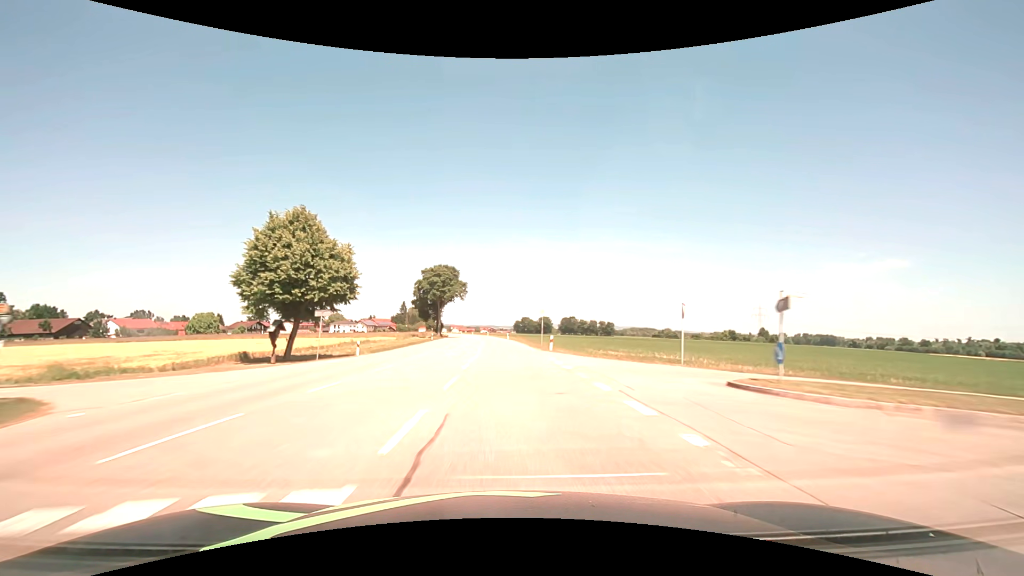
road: secondary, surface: asphalt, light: Day
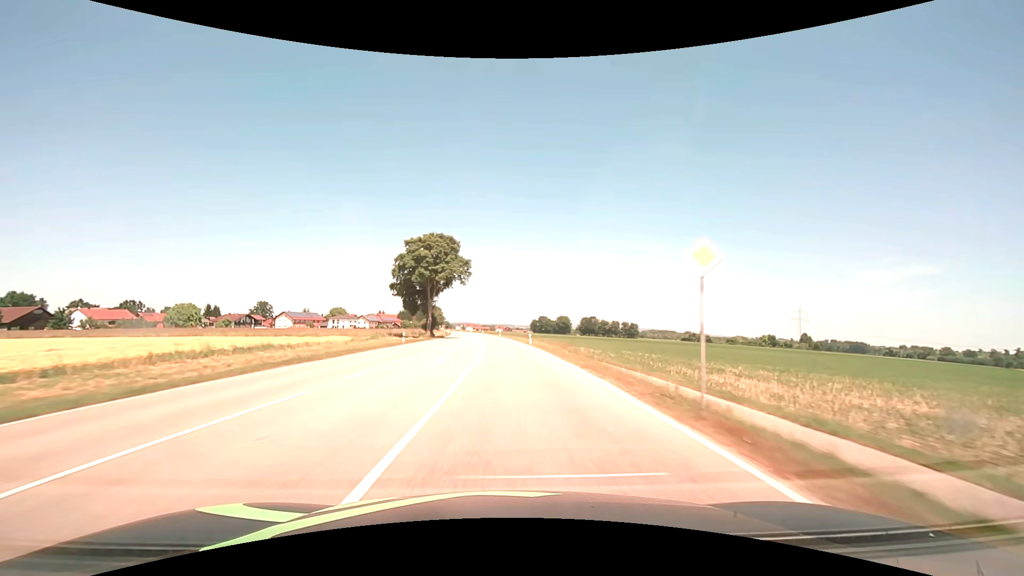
(-0.5, +31.7) m; -2°
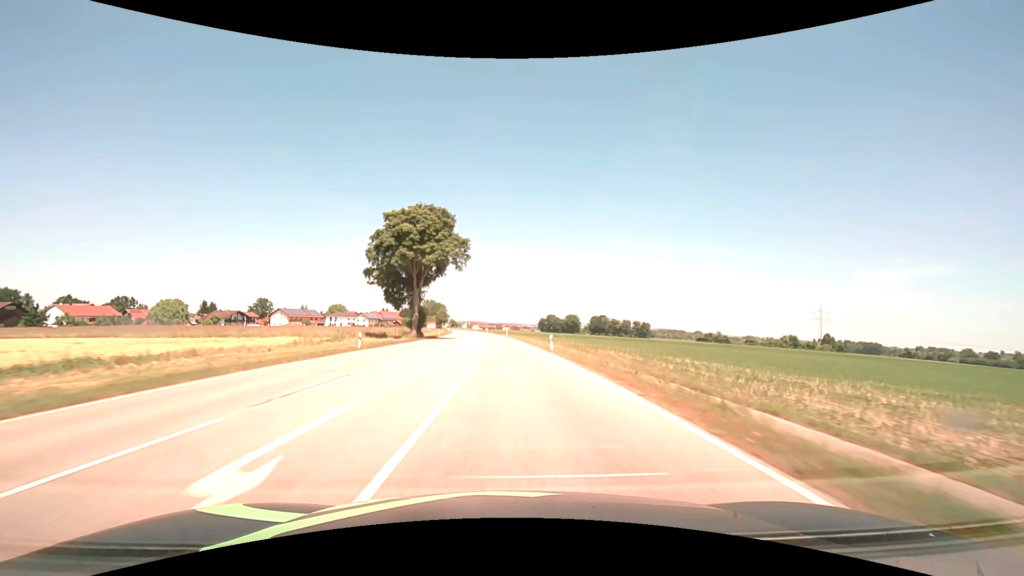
(-0.1, +15.8) m; -1°
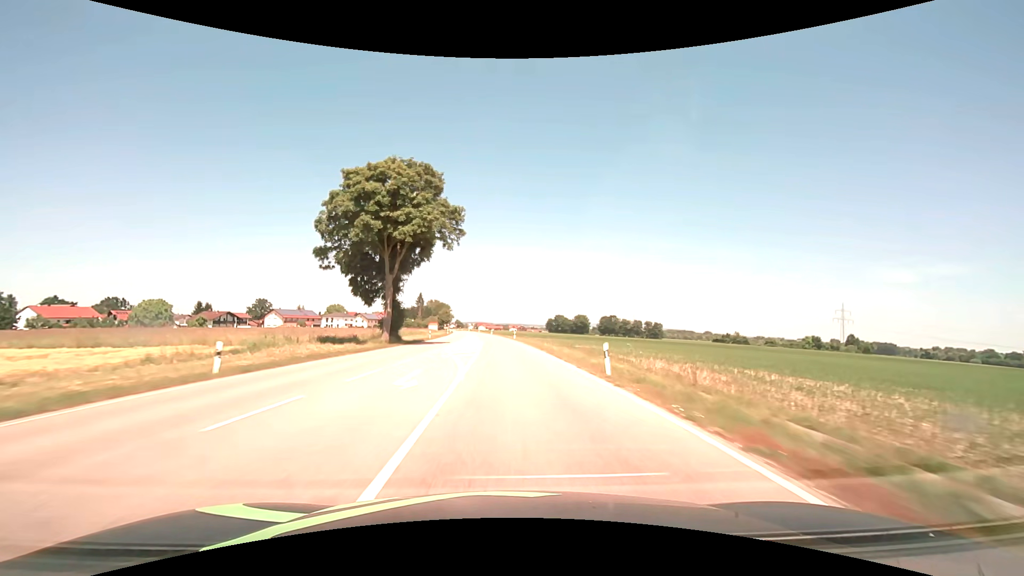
(-0.1, +15.5) m; -1°
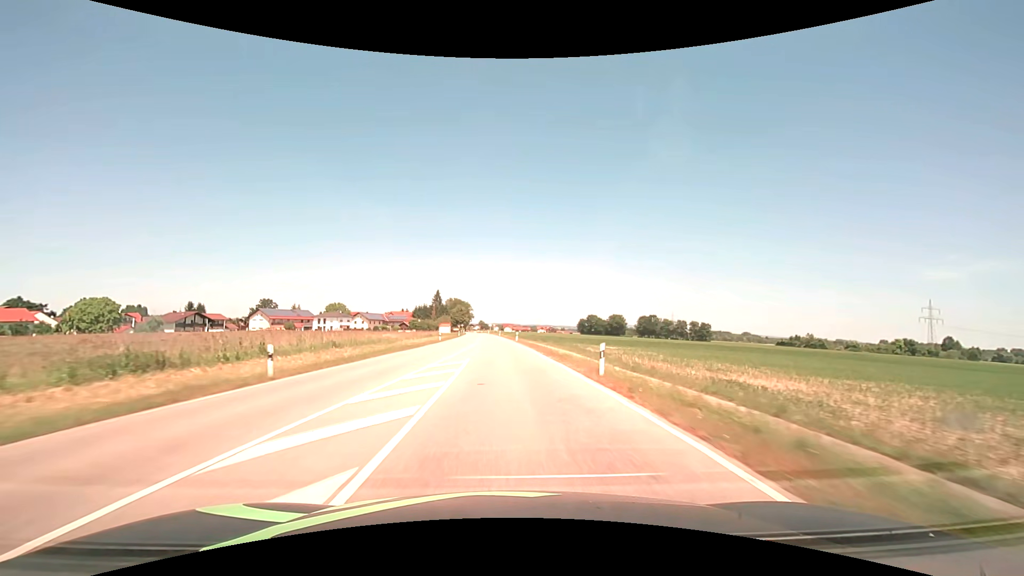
(-1.2, +44.9) m; -3°
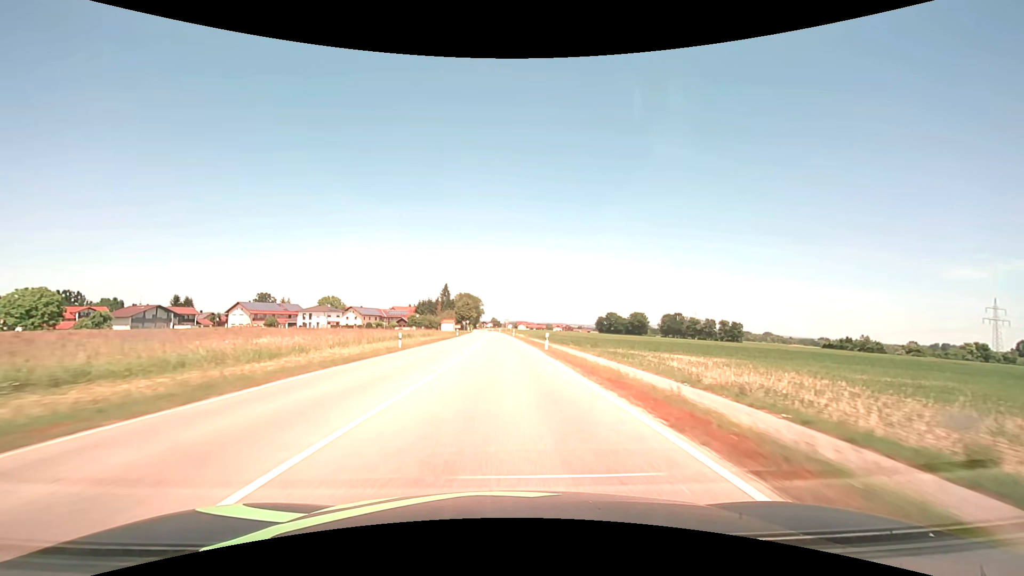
(-0.7, +28.6) m; -2°
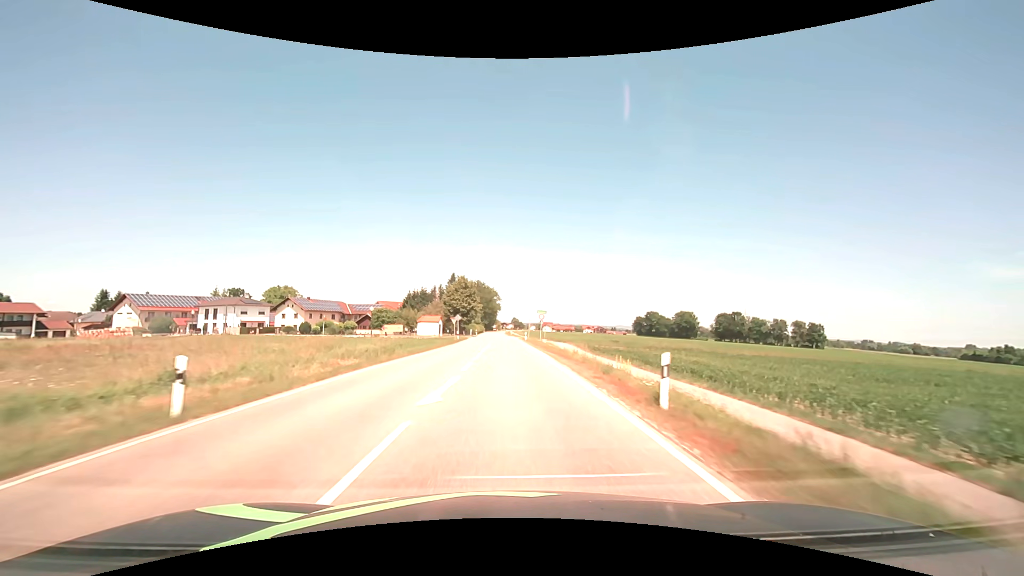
(-1.2, +66.8) m; -2°
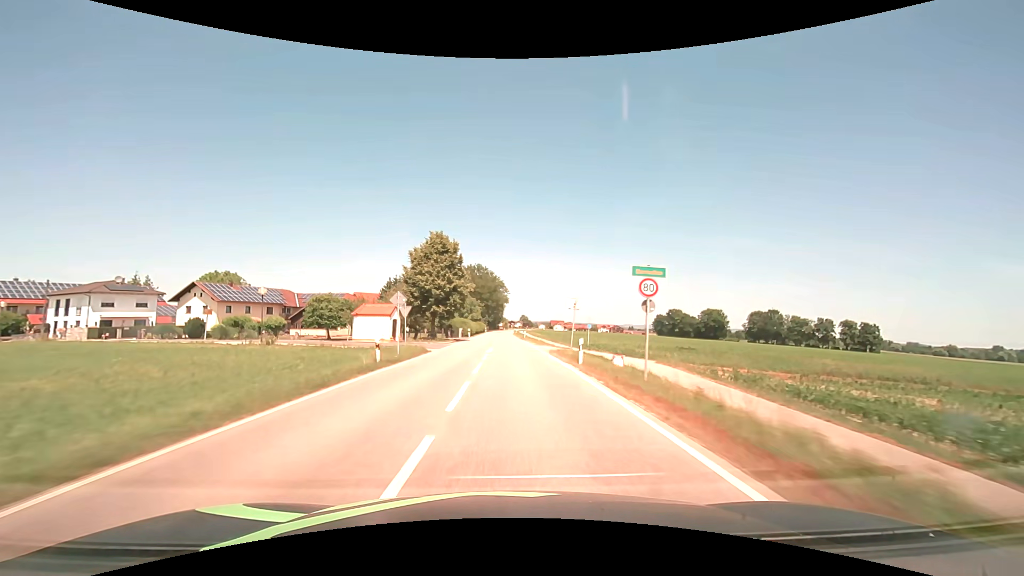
(-0.4, +36.9) m; -1°
(0, +10) (0, +20) (0, +30) (0, +40) (0, +50) (0, +60) (0, +70) (0, +80) (0, +90) (0, +100) m
